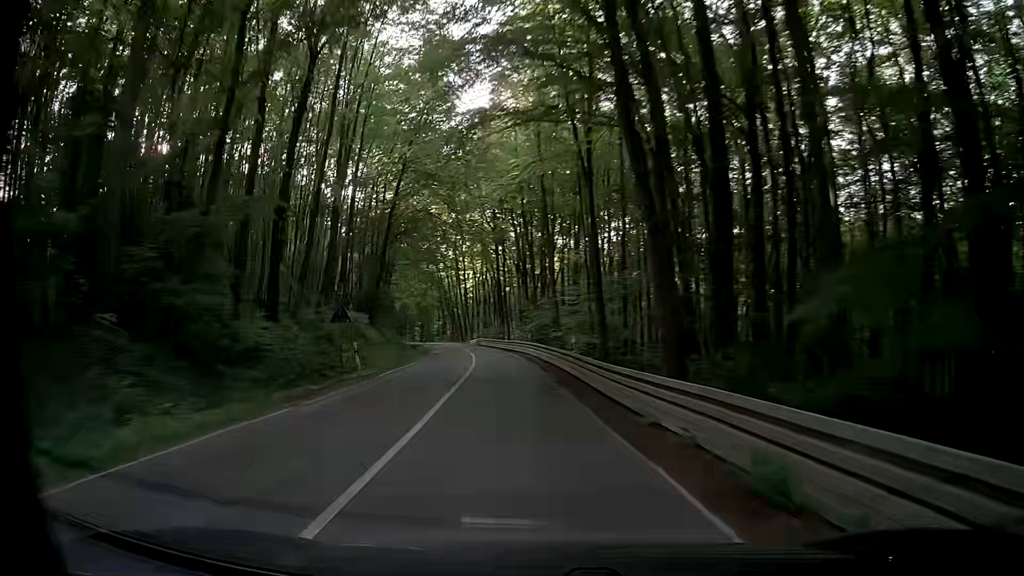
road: secondary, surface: asphalt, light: Day
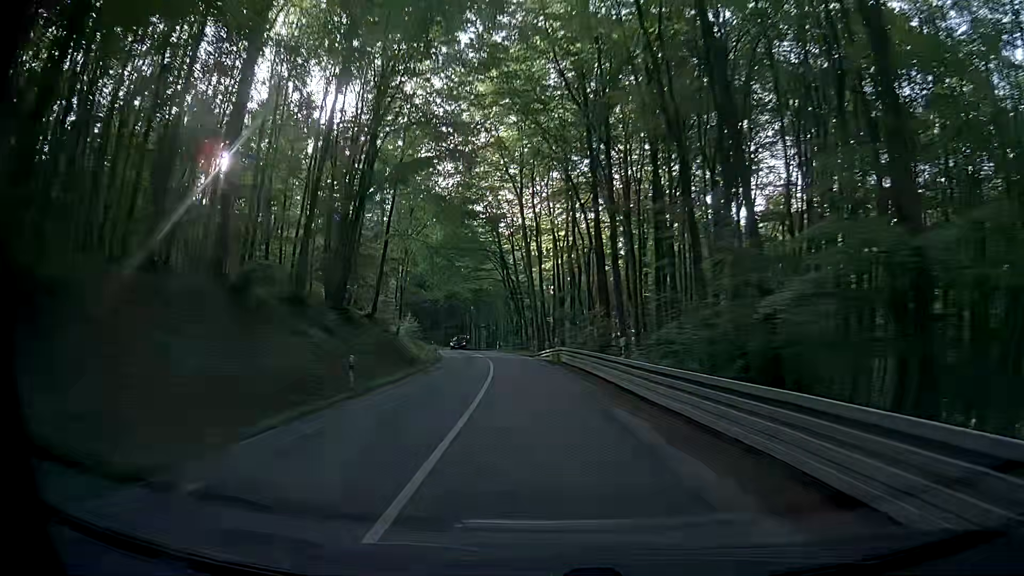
(-4.1, +45.2) m; -9°
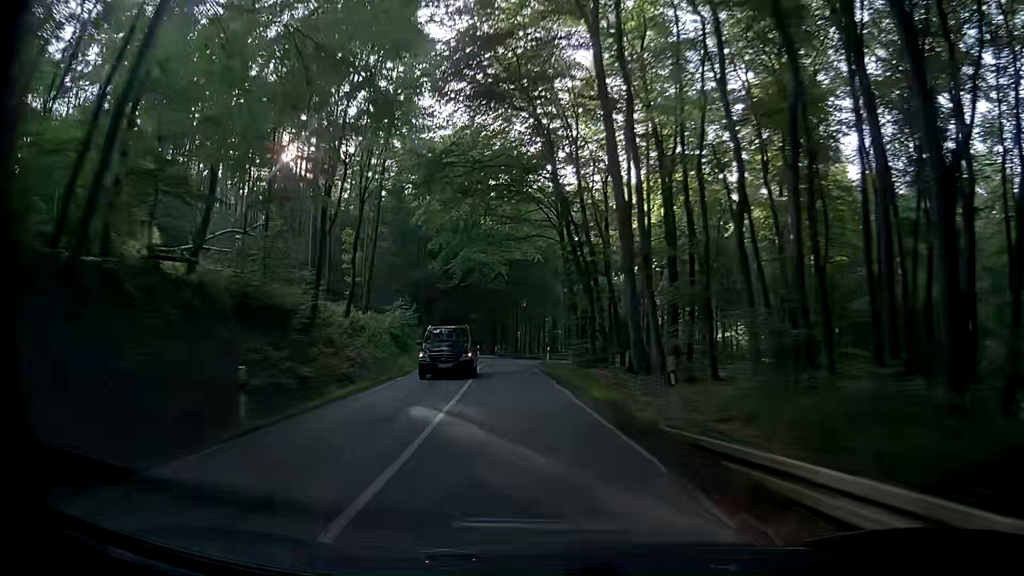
(-1.5, +36.3) m; -7°
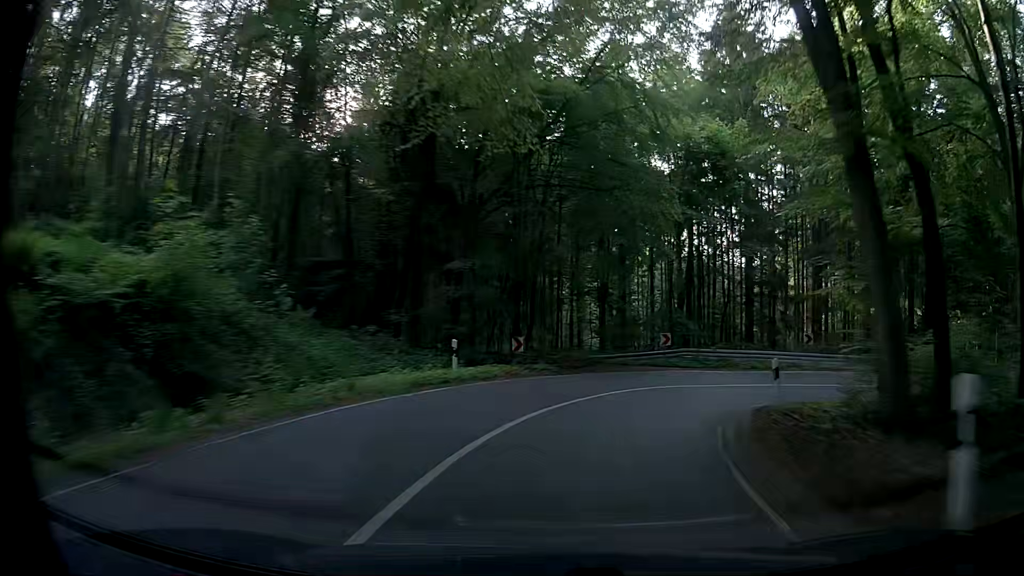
(-2.0, +38.3) m; -3°
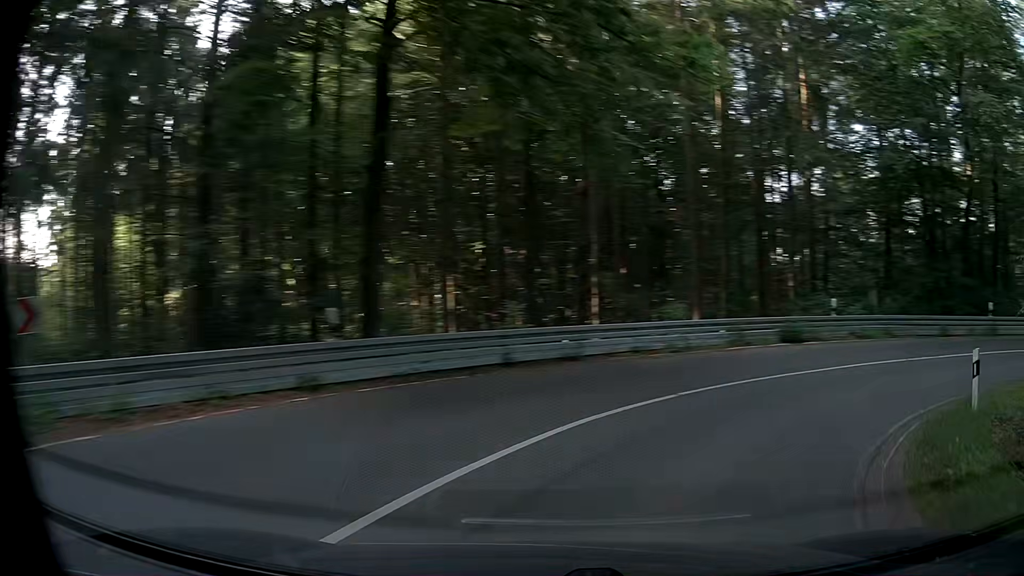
(+9.4, +23.7) m; +58°
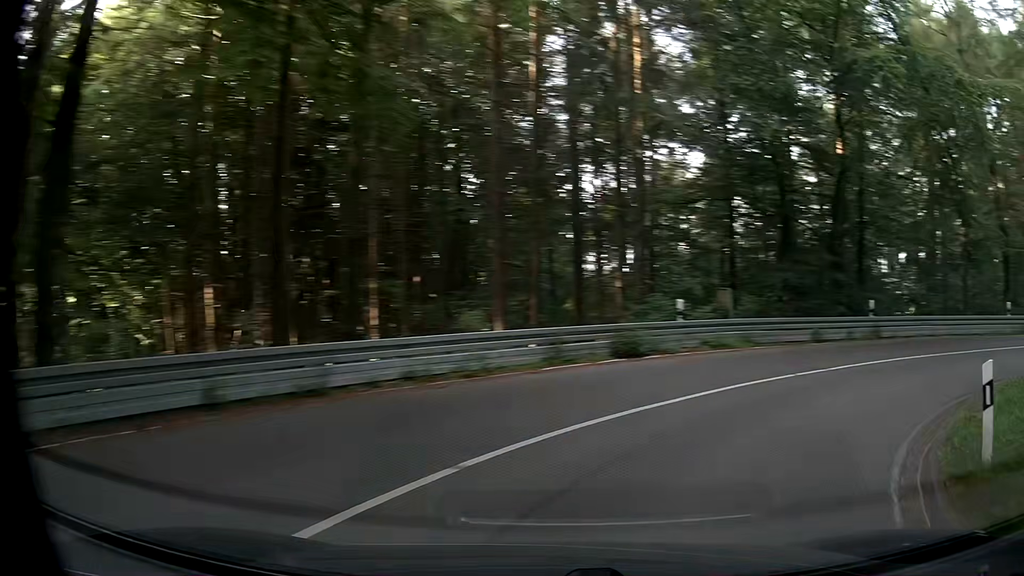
(+0.7, +5.0) m; +16°
